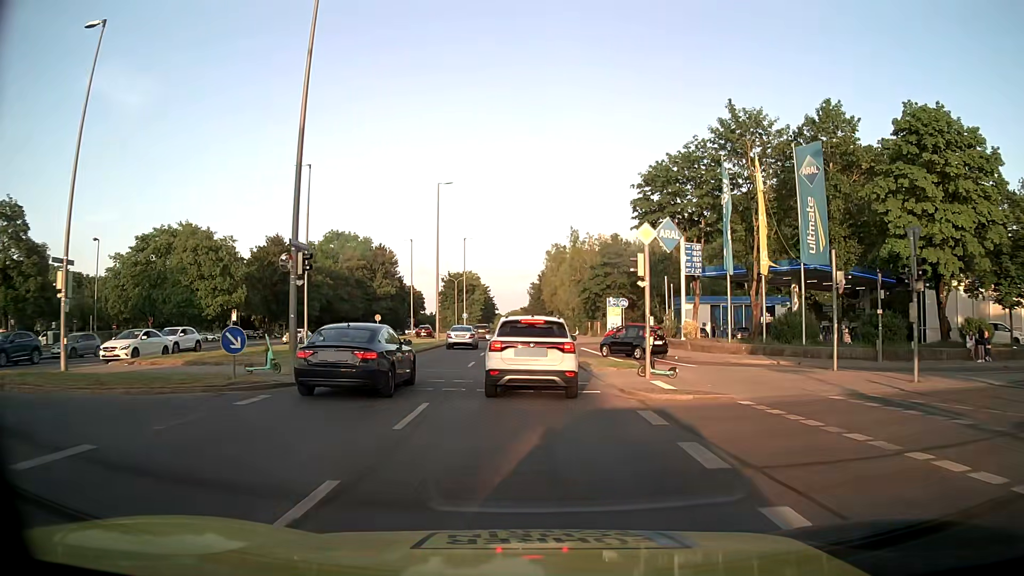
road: secondary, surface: asphalt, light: Day
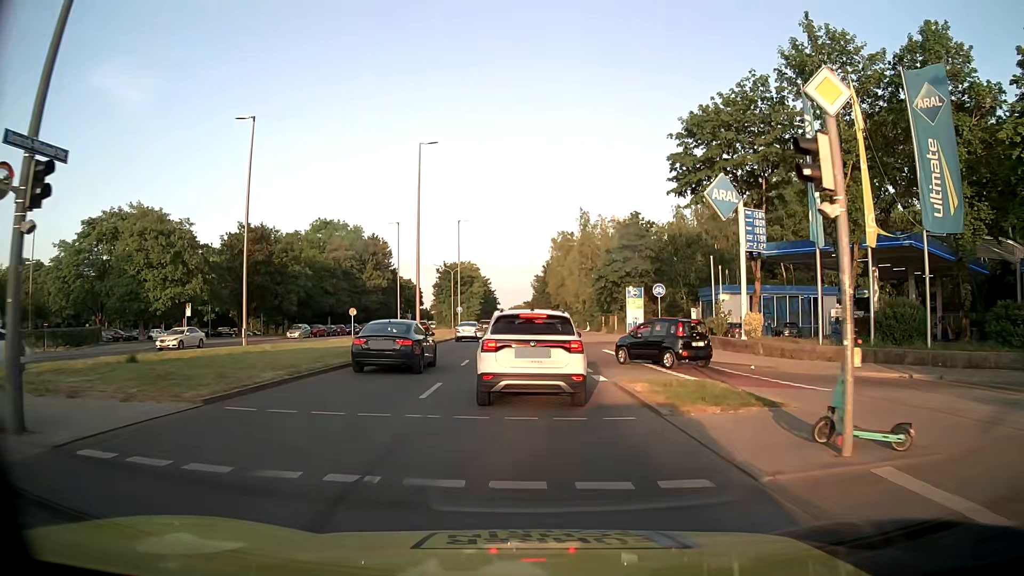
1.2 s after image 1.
(0.0, +10.9) m; 0°
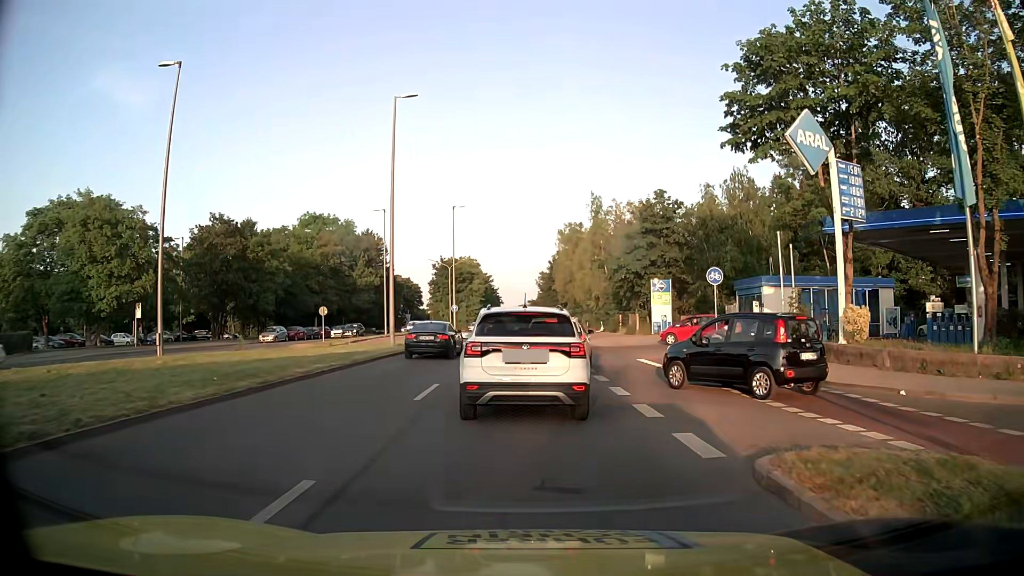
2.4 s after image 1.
(0.0, +9.2) m; -1°
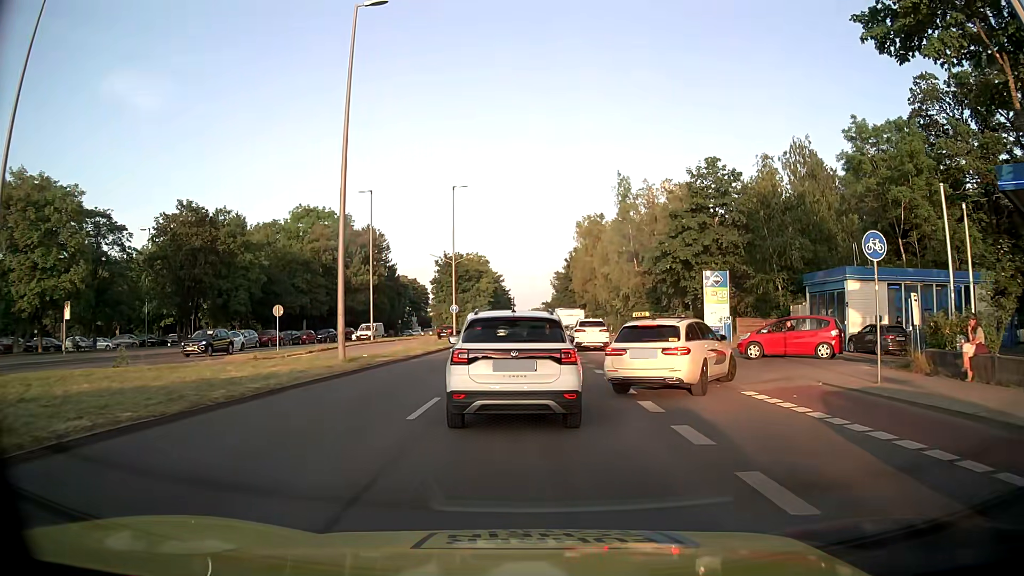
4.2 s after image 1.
(0.0, +10.9) m; 0°
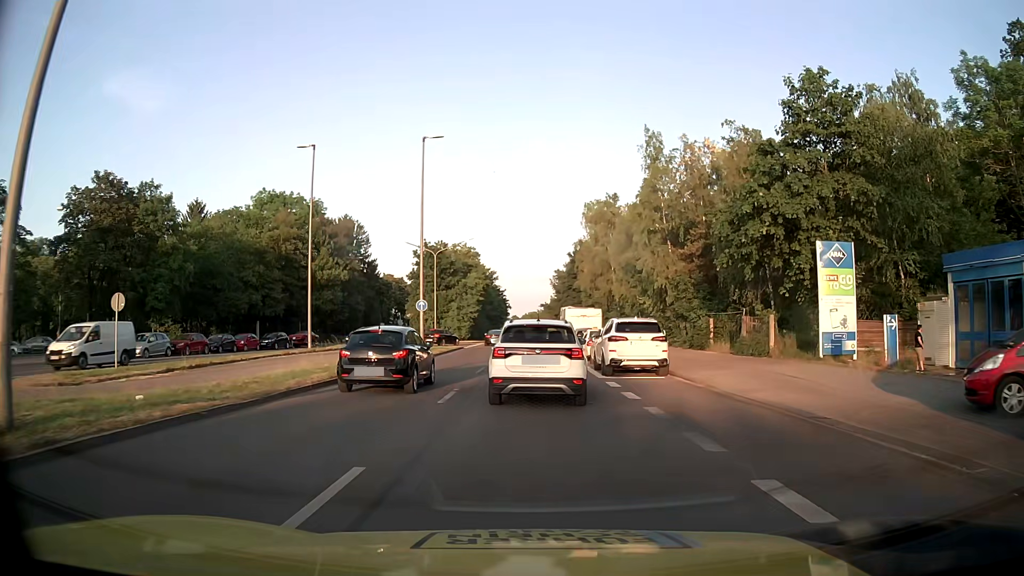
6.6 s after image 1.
(-0.2, +15.4) m; 0°
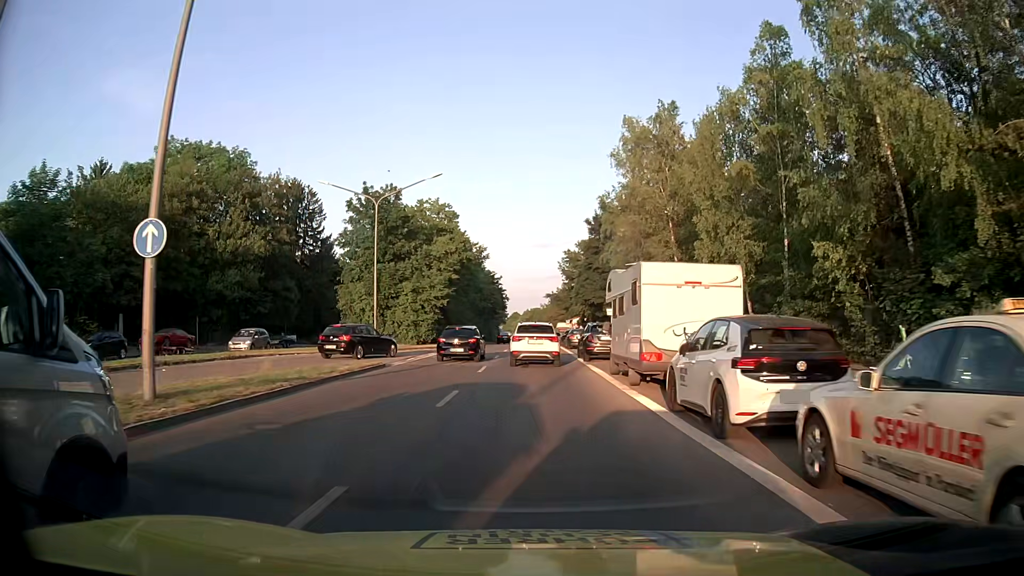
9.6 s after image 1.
(0.0, +28.3) m; -1°
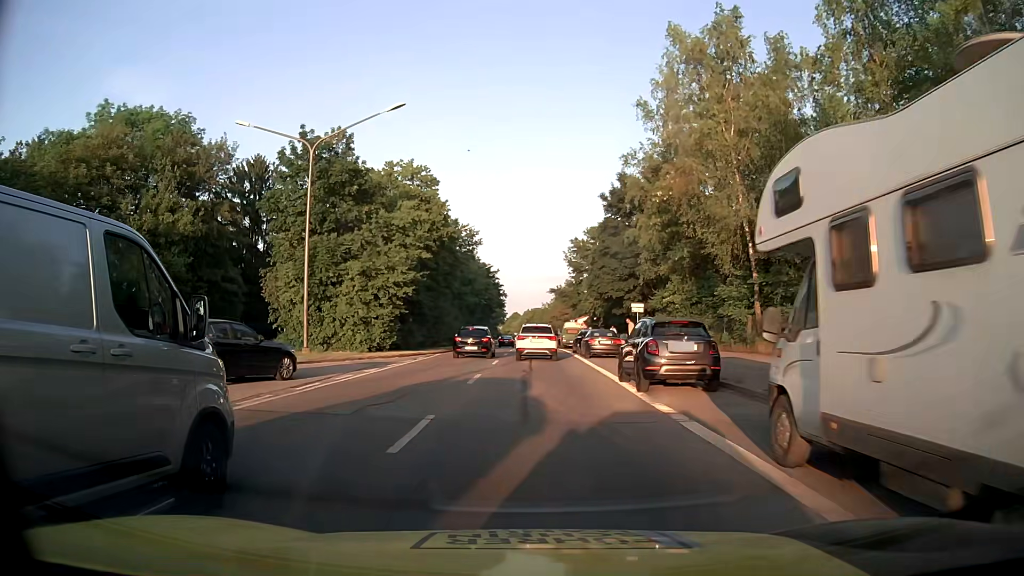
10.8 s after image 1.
(0.0, +13.6) m; 0°
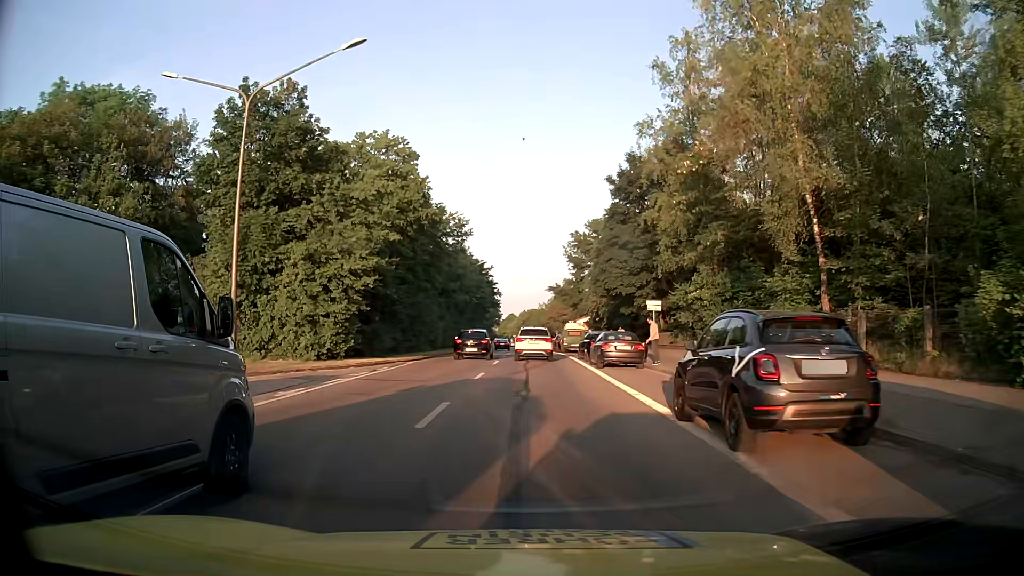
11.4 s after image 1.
(0.0, +7.1) m; 0°
(0, +10) (0, +20) (0, +30) (0, +40) (0, +50) (0, +60) (0, +70) (0, +80) (0, +90) (0, +100) m
